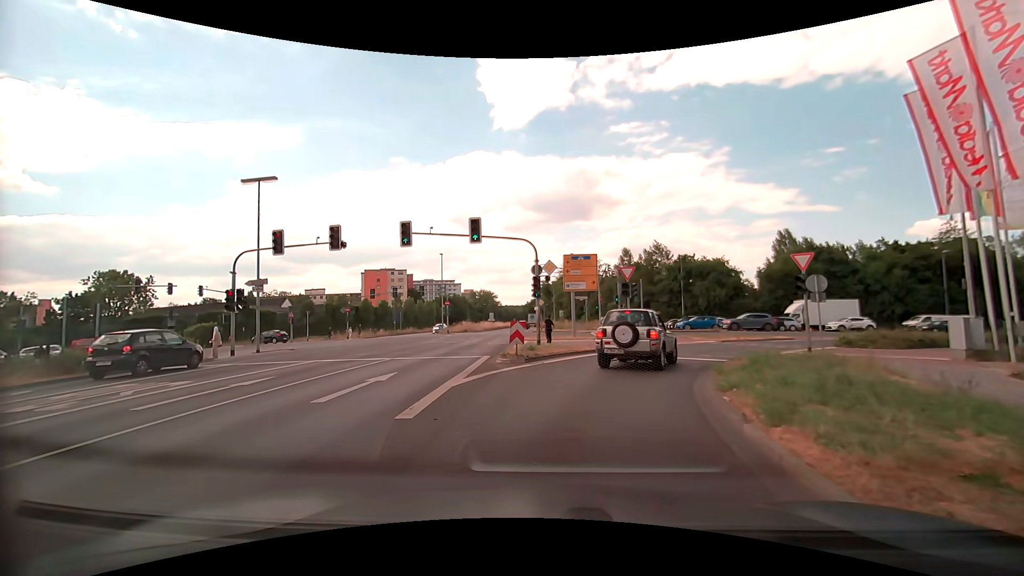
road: primary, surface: asphalt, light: Day
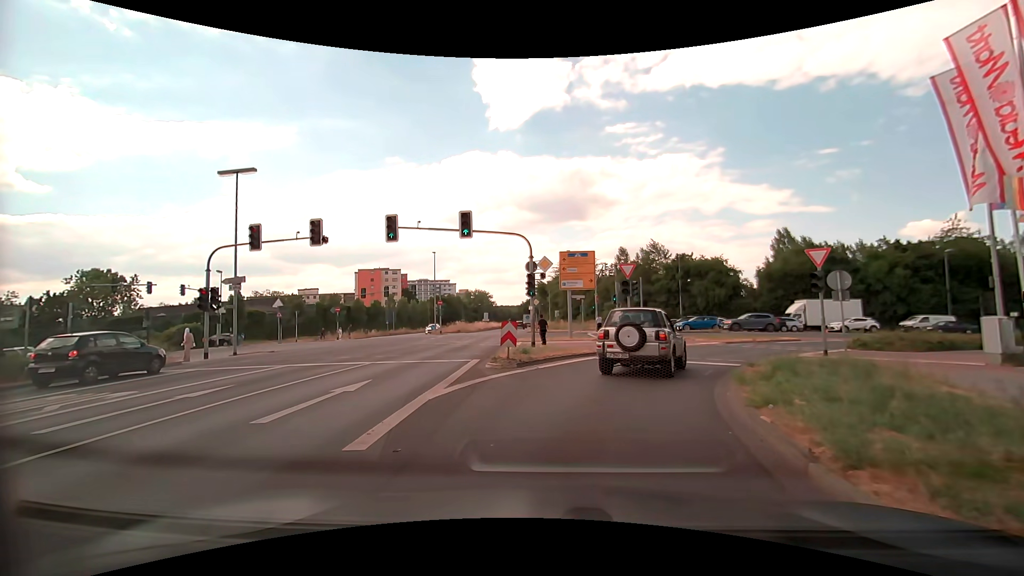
(0.0, +1.6) m; +1°
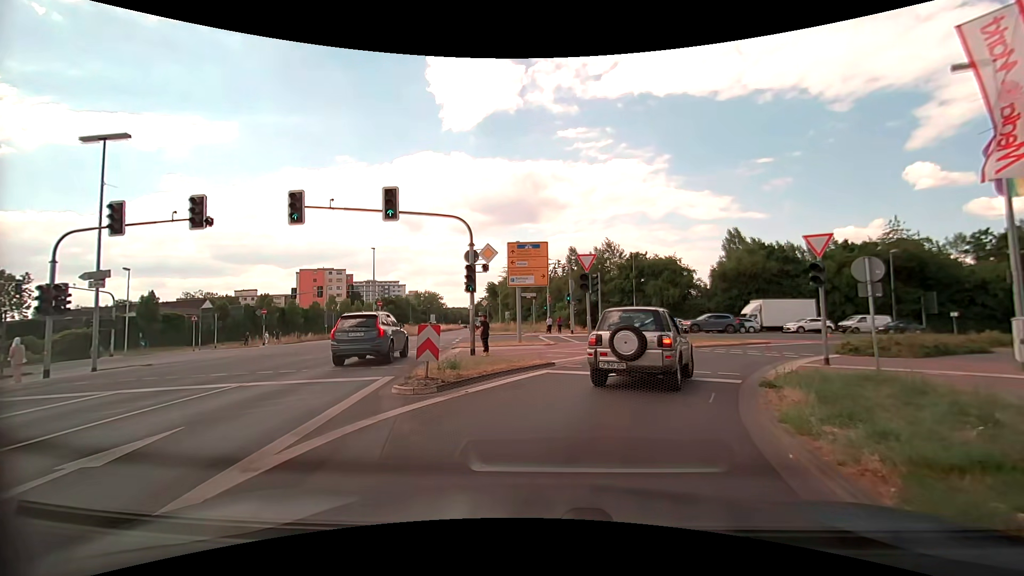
(+0.2, +4.4) m; +5°
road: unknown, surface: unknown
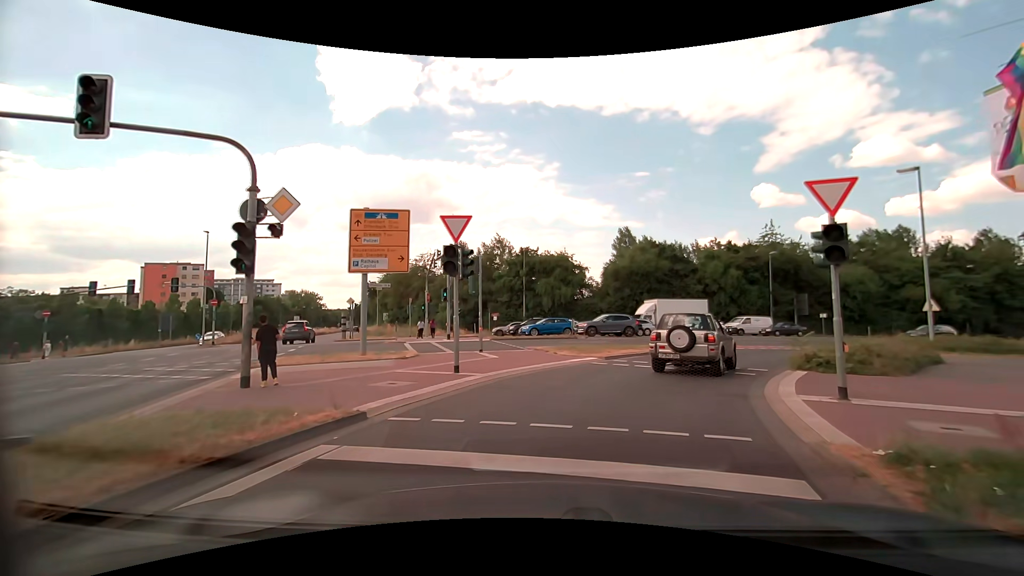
(+1.0, +8.1) m; +13°
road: secondary_link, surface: asphalt
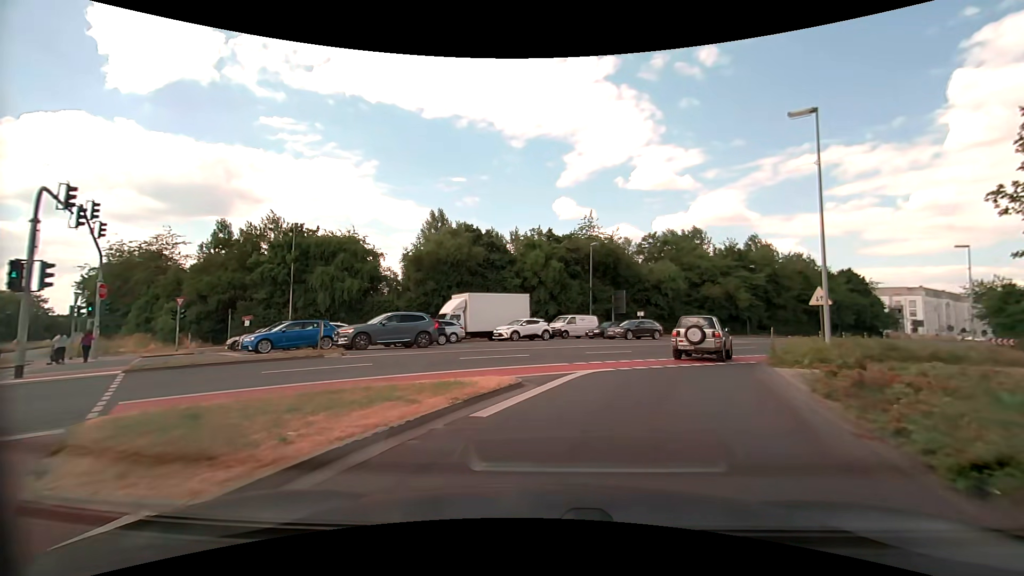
(+2.7, +14.1) m; +21°
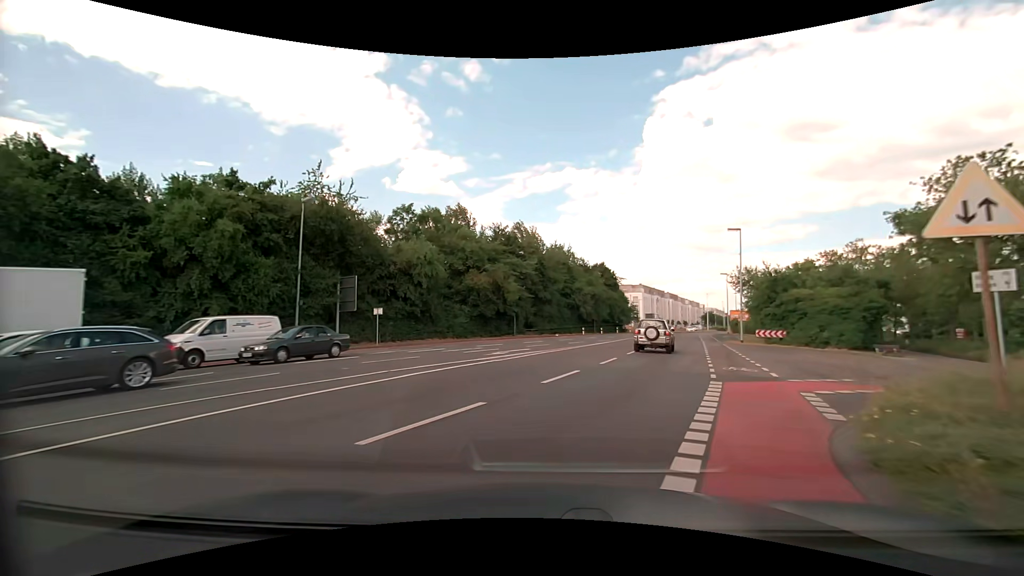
(+5.0, +19.4) m; +27°
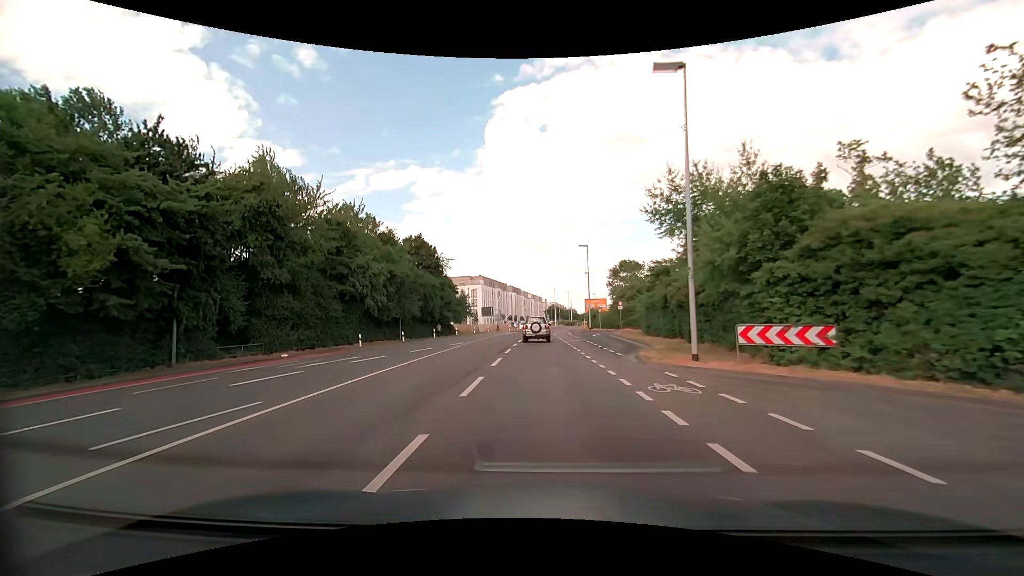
(+7.3, +31.1) m; +18°
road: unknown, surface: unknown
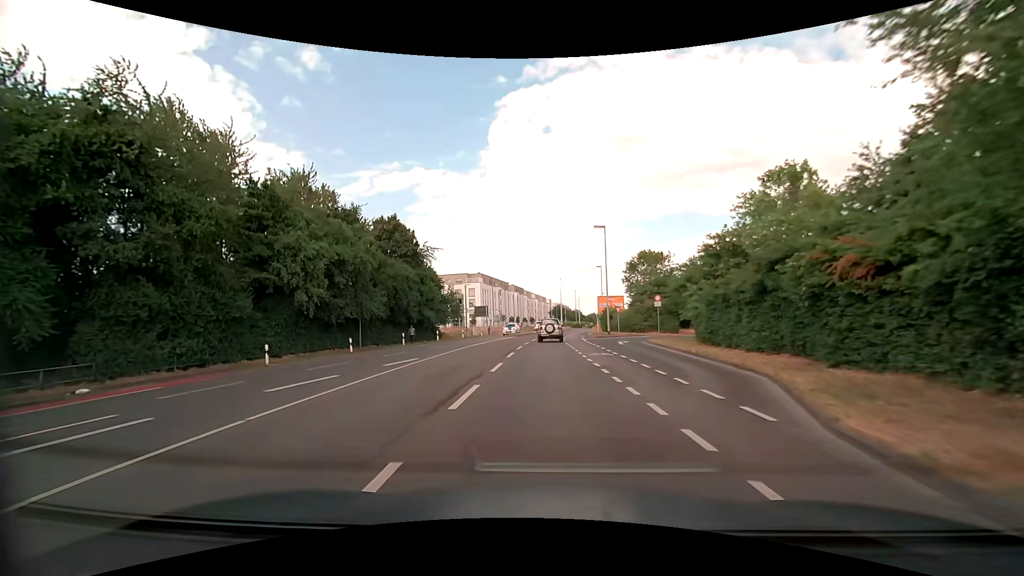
(-0.2, +13.2) m; -1°
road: secondary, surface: asphalt
